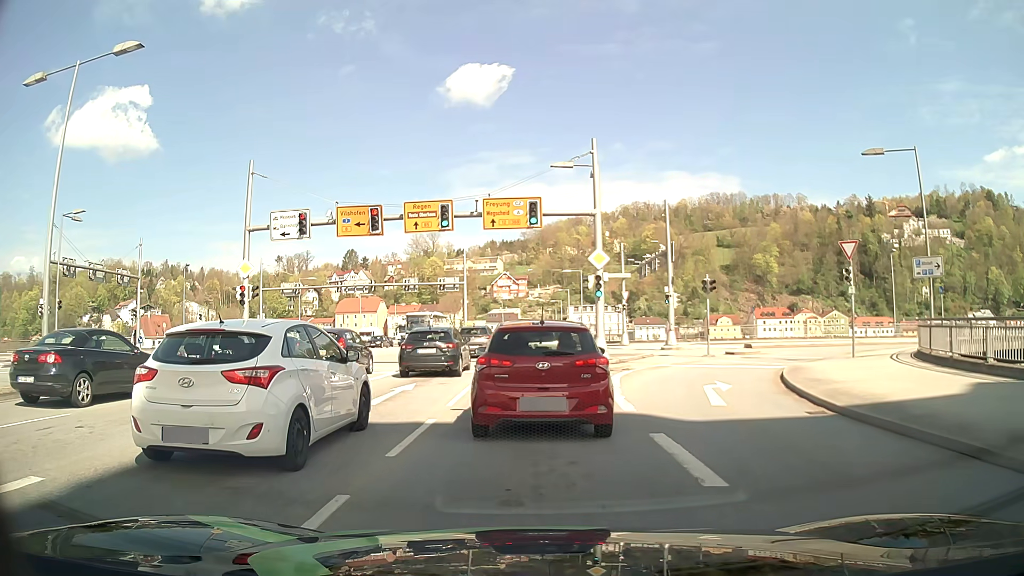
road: primary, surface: asphalt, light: Day
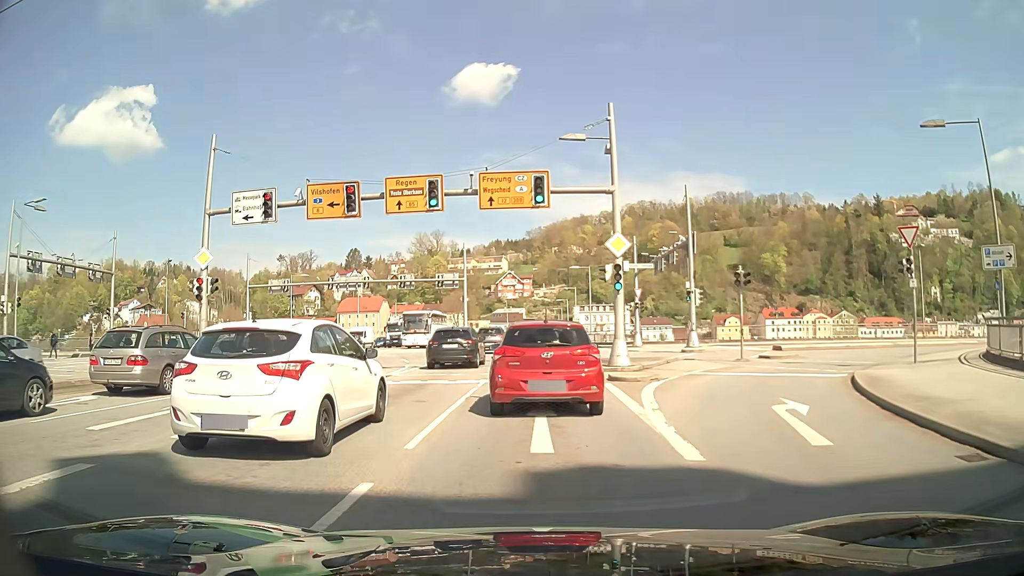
(0.0, +4.5) m; 0°
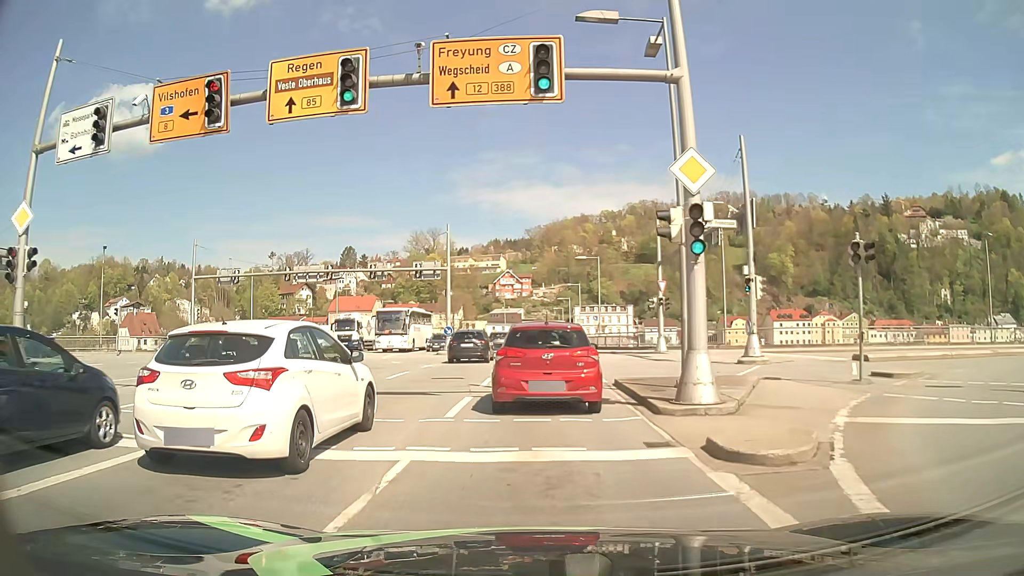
(-0.1, +10.3) m; 0°
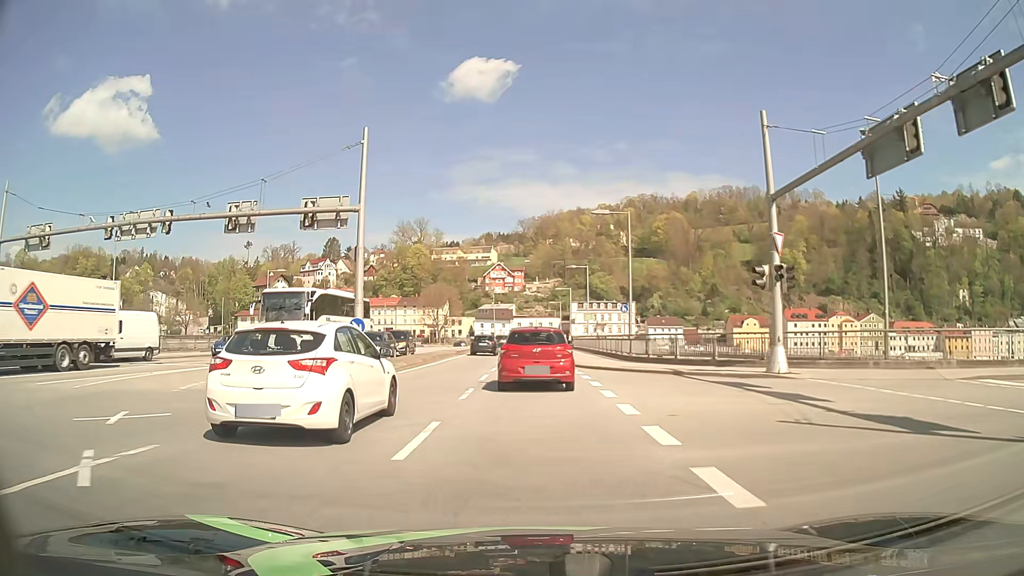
(+0.2, +21.8) m; +1°
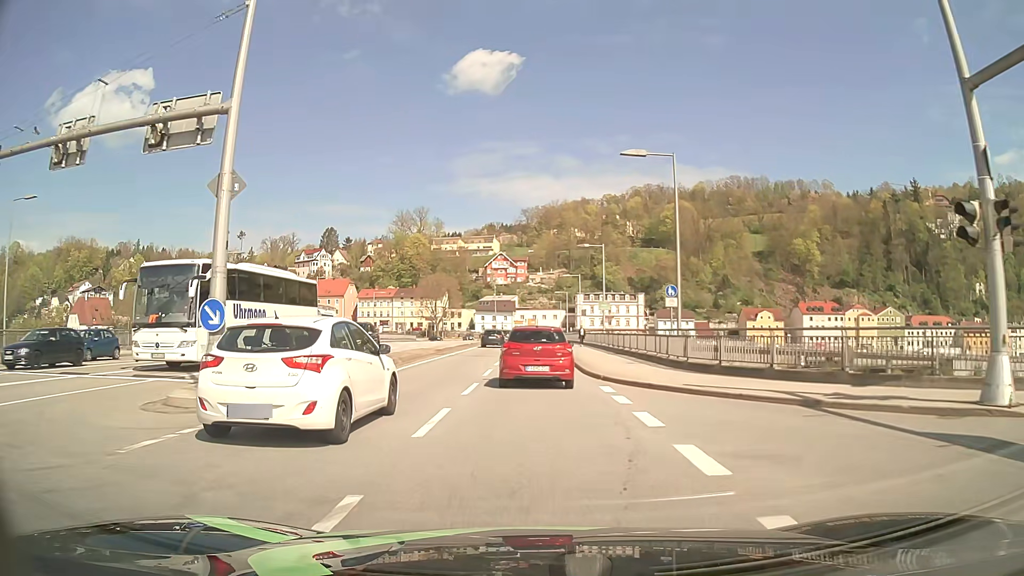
(-0.1, +11.0) m; 0°
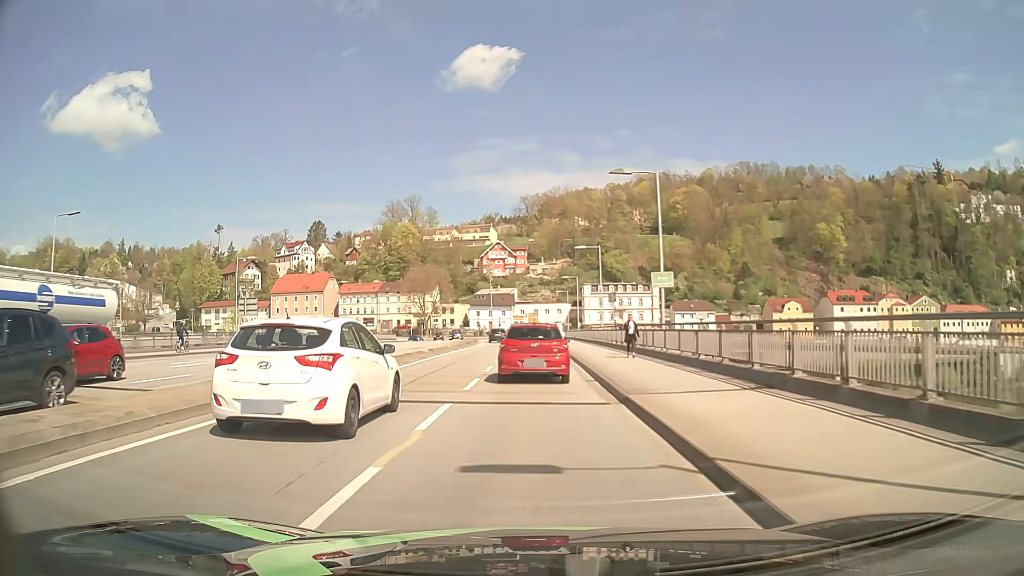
(0.0, +22.8) m; 0°
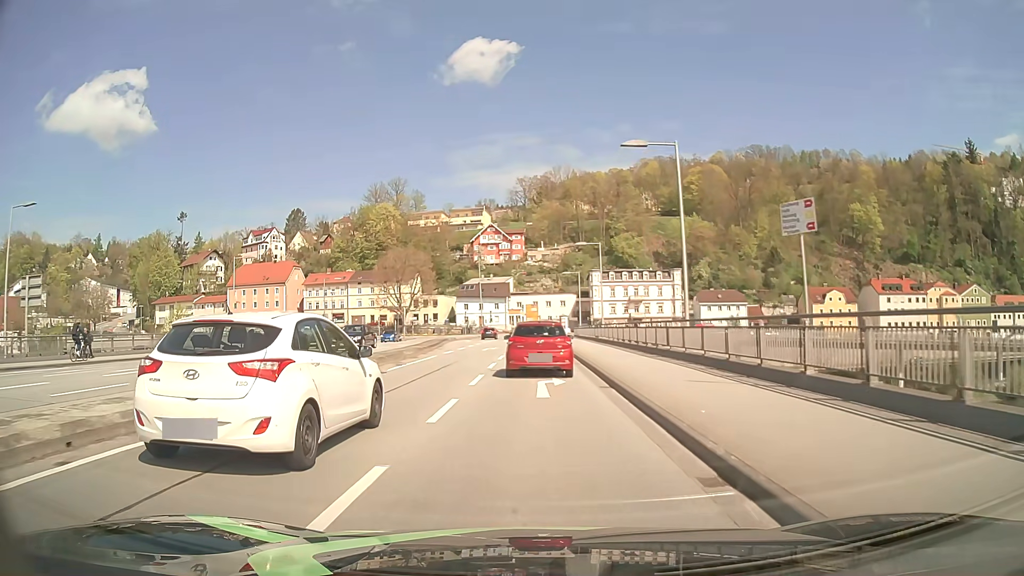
(0.0, +29.5) m; 0°
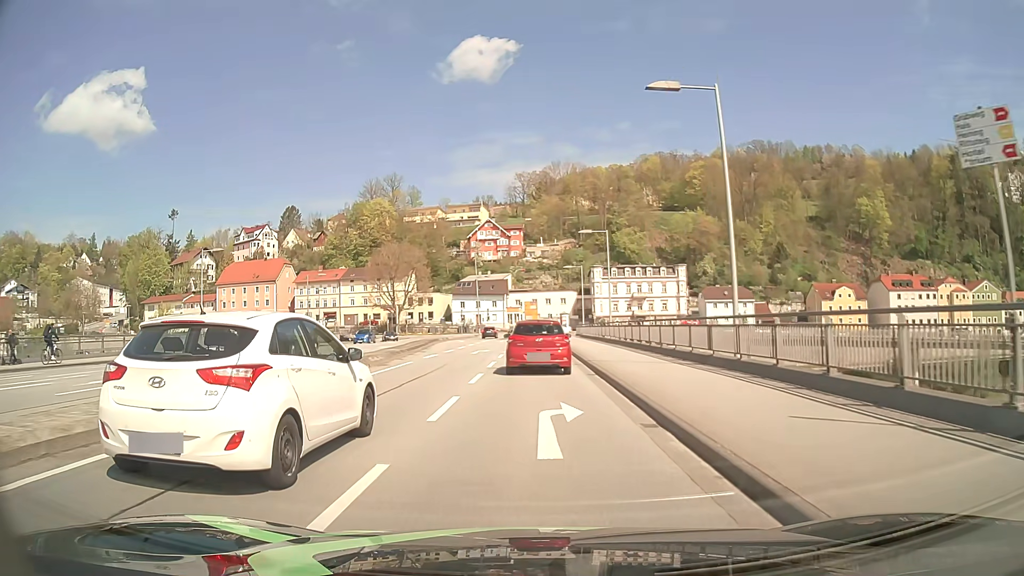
(0.0, +5.9) m; 0°
(0, +10) (0, +20) (0, +30) (0, +40) (0, +50) (0, +60) (0, +70) (0, +80) (+1, +90) (+6, +98) m
